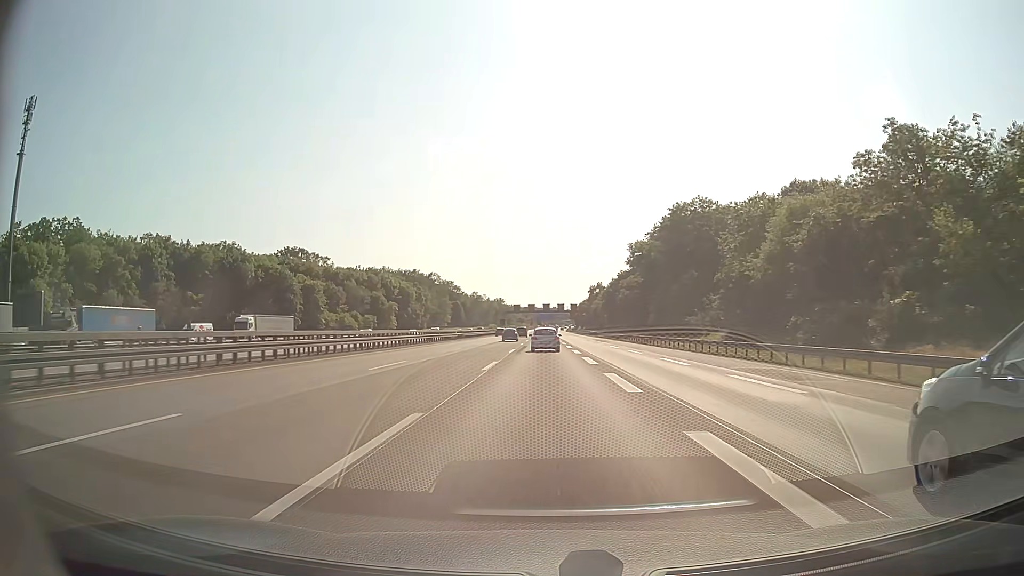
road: motorway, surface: asphalt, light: Day
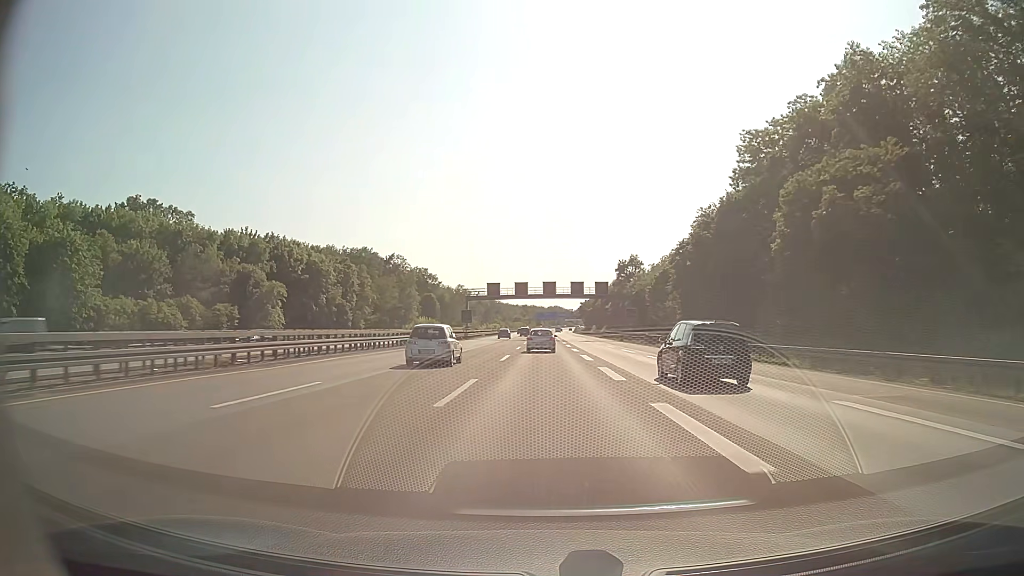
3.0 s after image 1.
(-0.1, +82.0) m; 0°
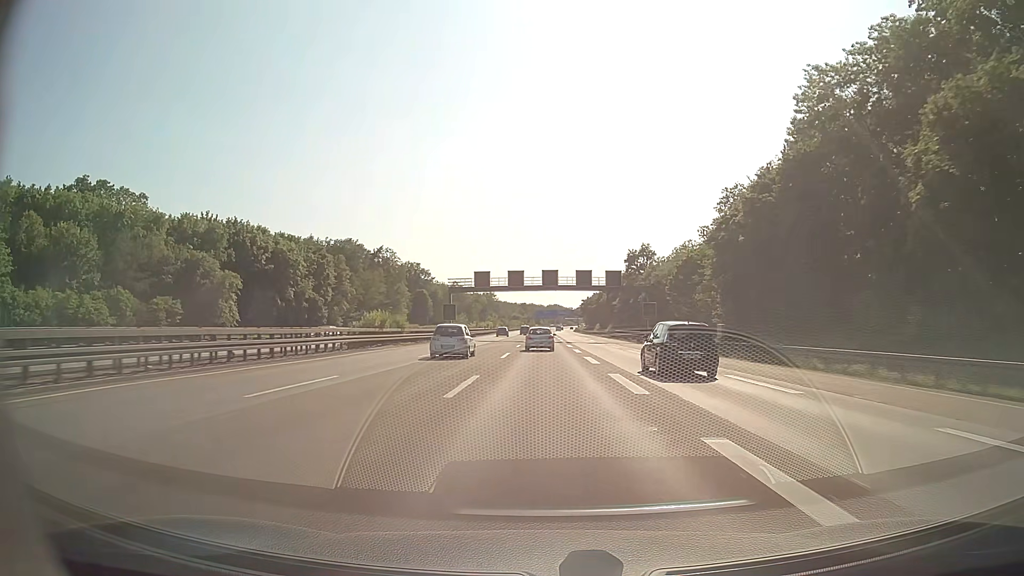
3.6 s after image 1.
(0.0, +16.3) m; 0°
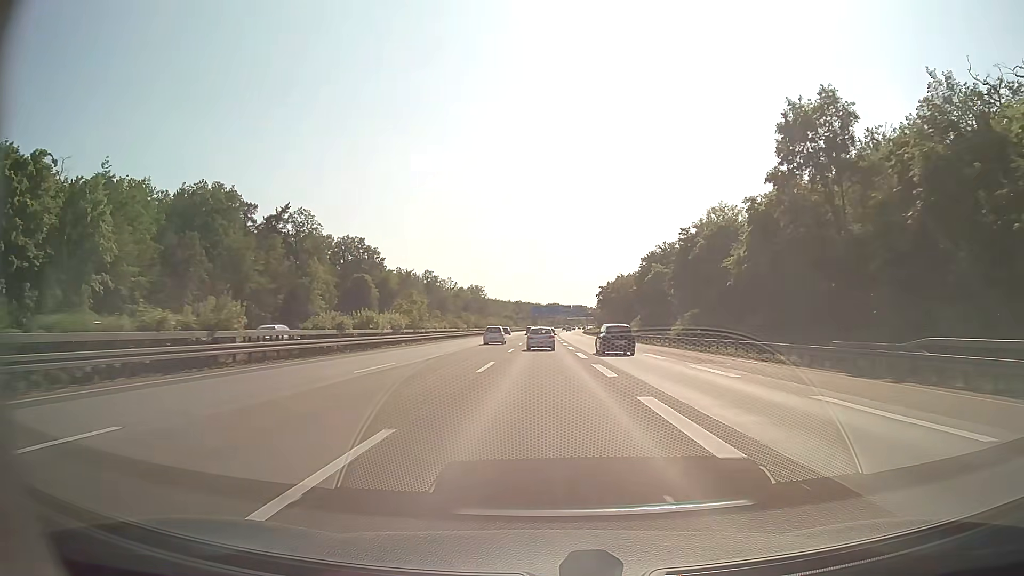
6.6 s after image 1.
(+0.1, +81.5) m; 0°
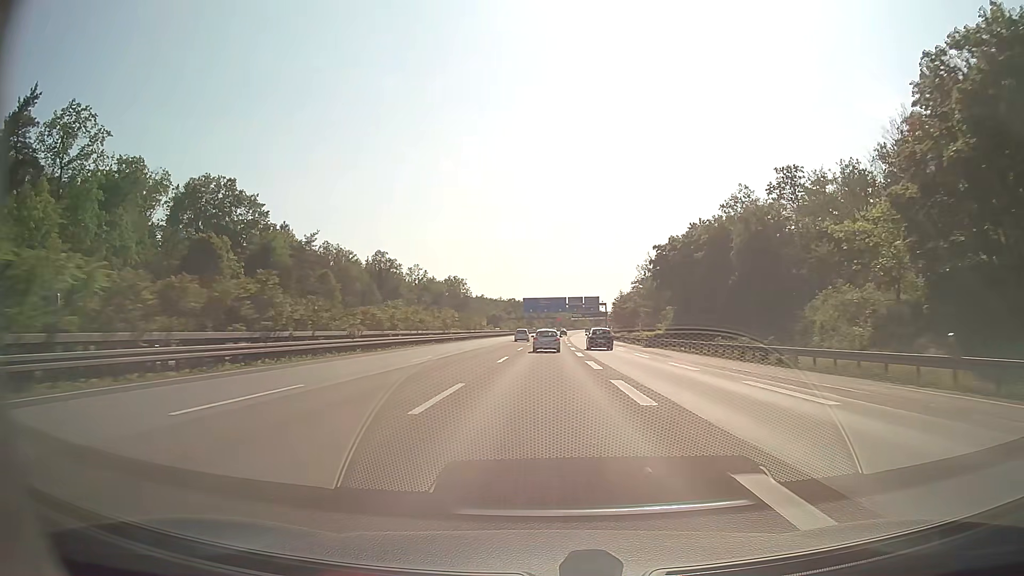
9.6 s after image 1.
(-0.4, +81.3) m; 0°
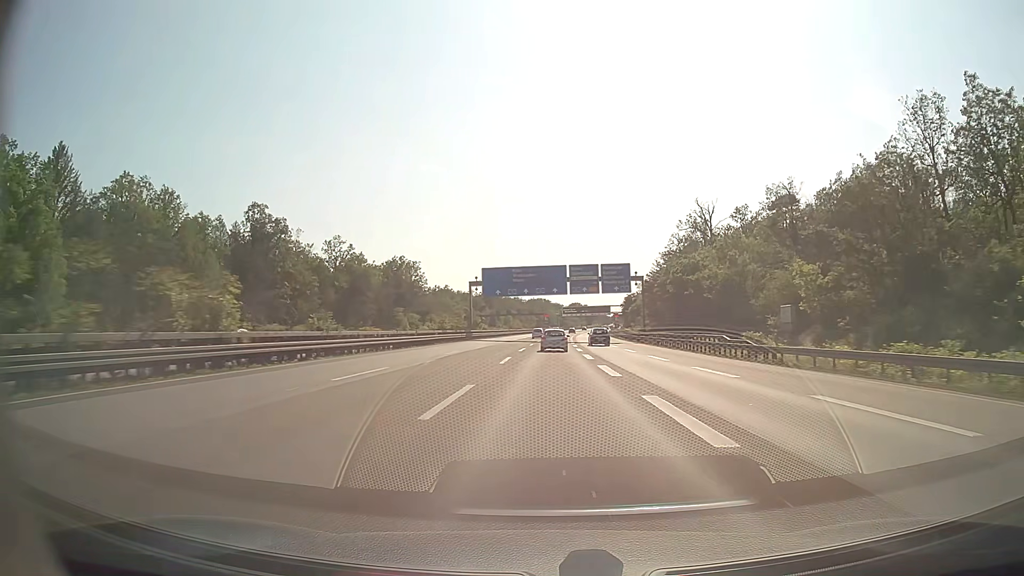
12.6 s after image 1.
(+0.8, +81.9) m; +1°
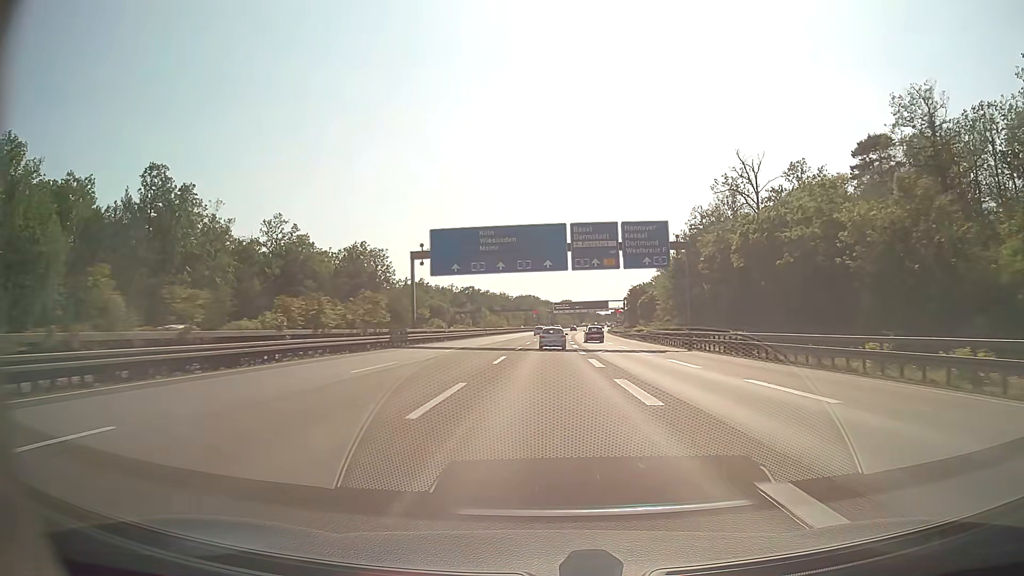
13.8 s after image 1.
(+0.3, +33.1) m; +1°
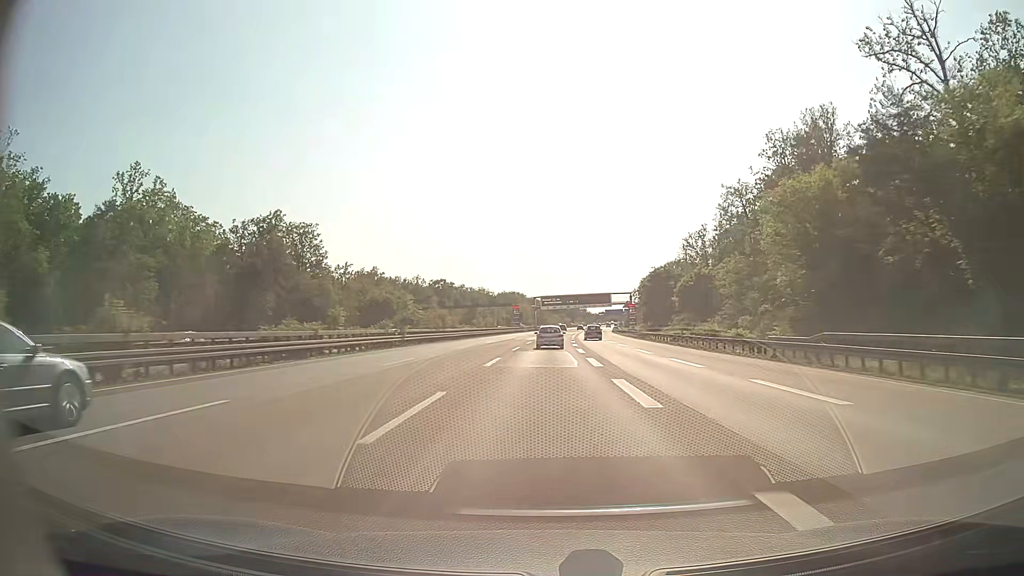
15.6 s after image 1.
(+0.5, +49.8) m; +1°
(0, +10) (0, +20) (0, +30) (0, +40) (+1, +50) (+1, +60) (+1, +70) (+2, +80) (+2, +90) (+3, +100) m
